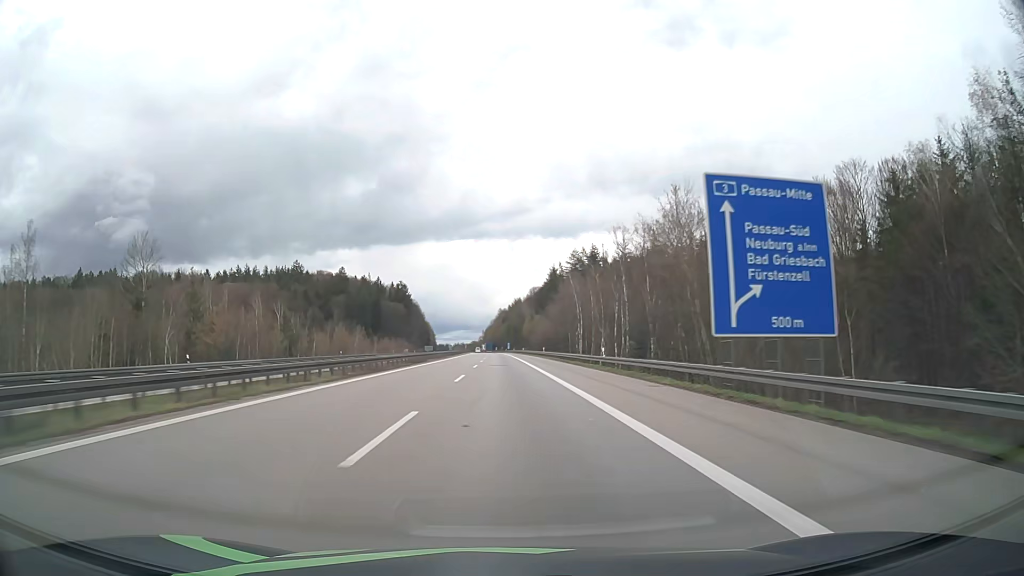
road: motorway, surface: asphalt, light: Day
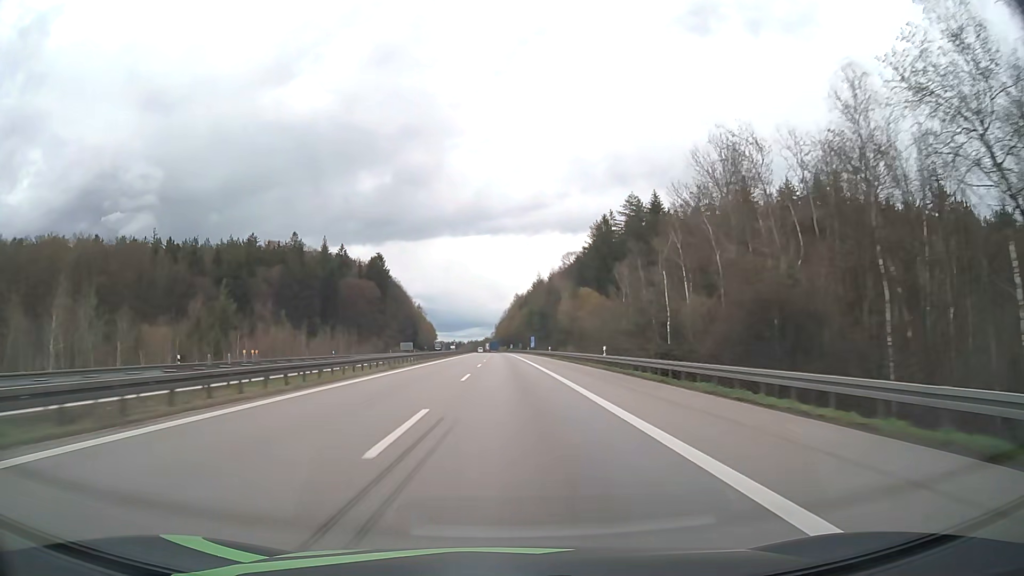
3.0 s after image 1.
(-1.5, +107.2) m; -1°
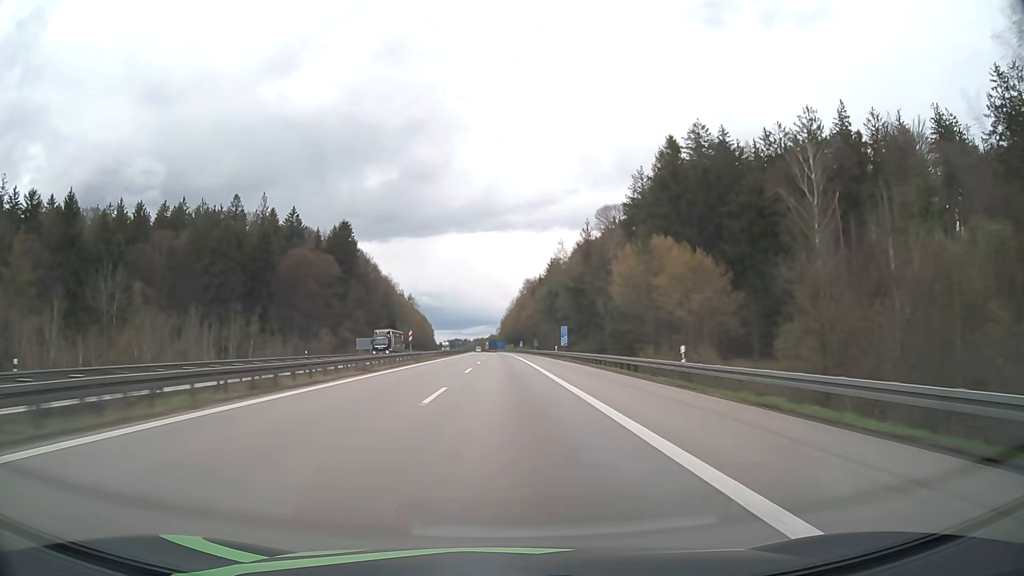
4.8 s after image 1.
(-0.3, +64.8) m; -1°
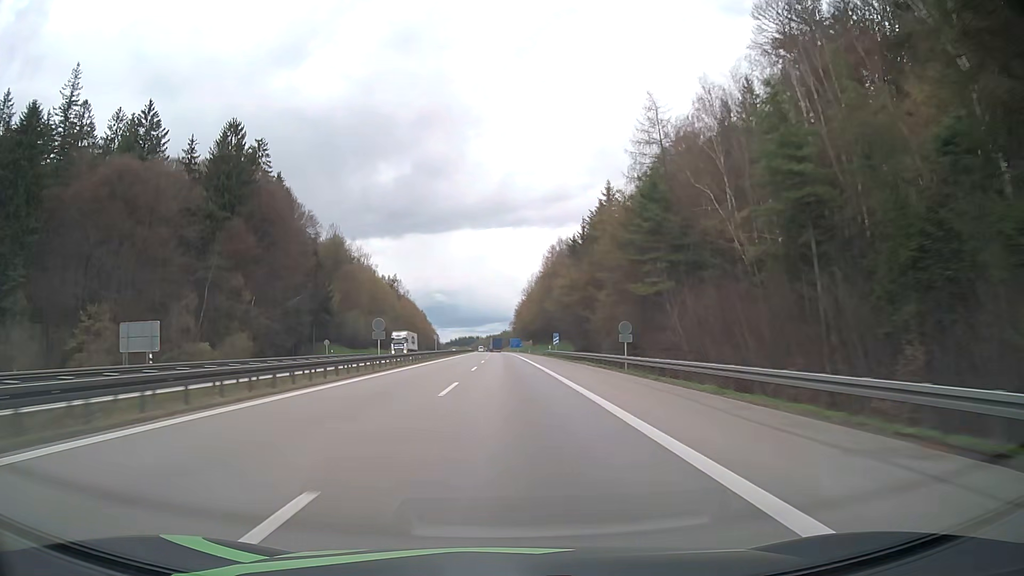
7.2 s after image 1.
(-0.9, +87.0) m; -1°
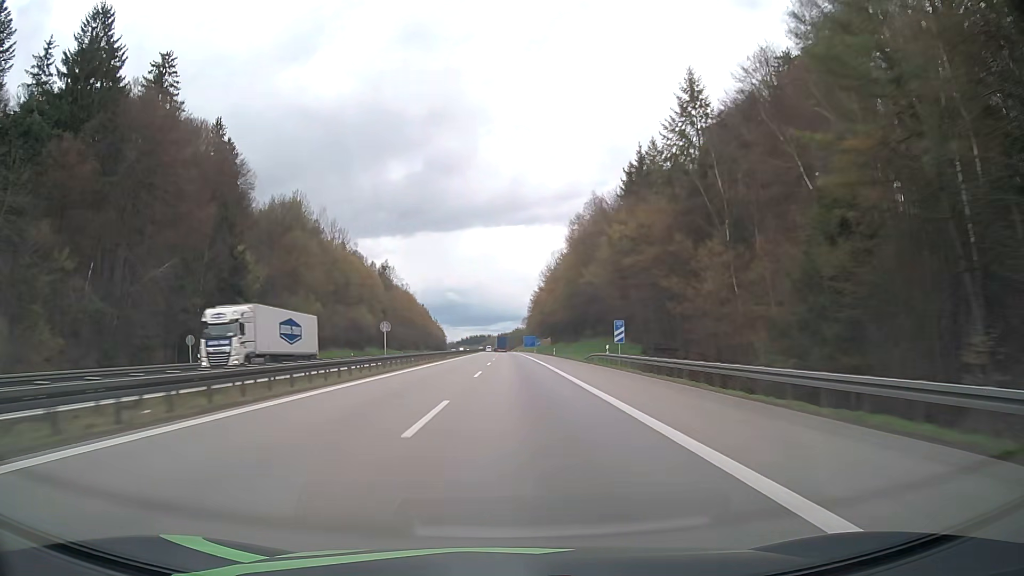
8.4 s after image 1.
(-0.3, +43.5) m; -1°
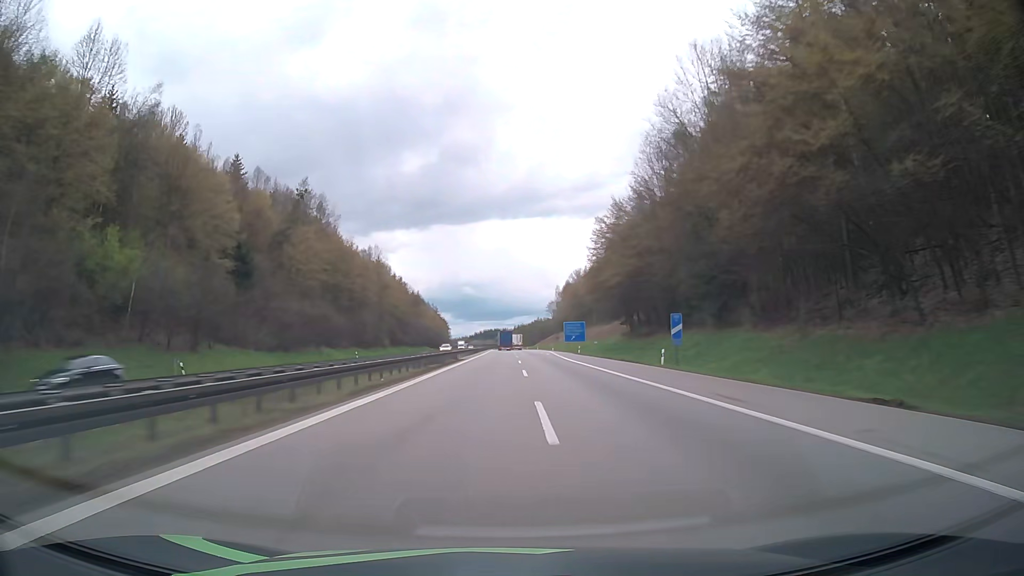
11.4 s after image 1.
(-2.2, +108.5) m; -1°
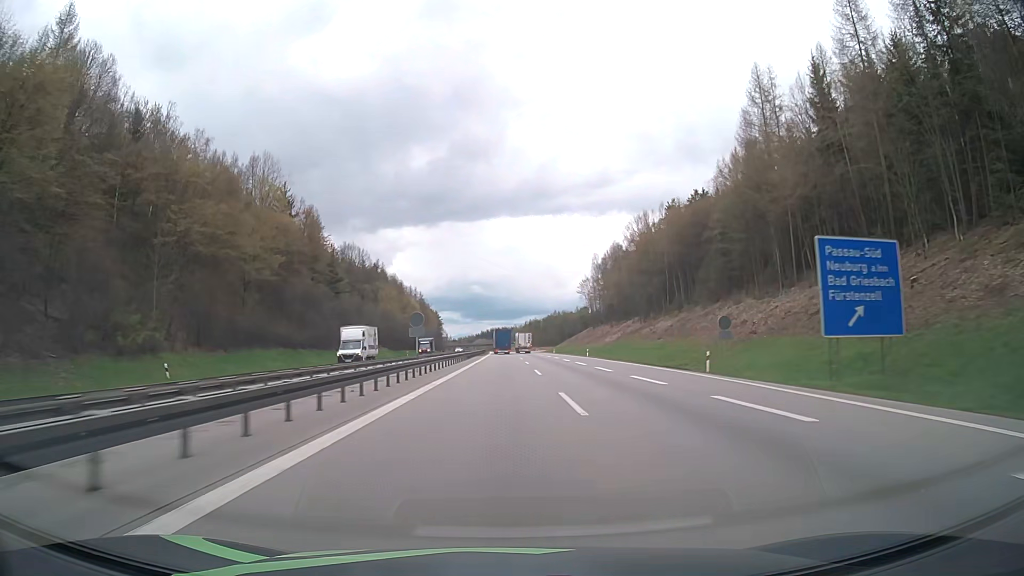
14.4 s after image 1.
(-0.6, +103.7) m; -1°
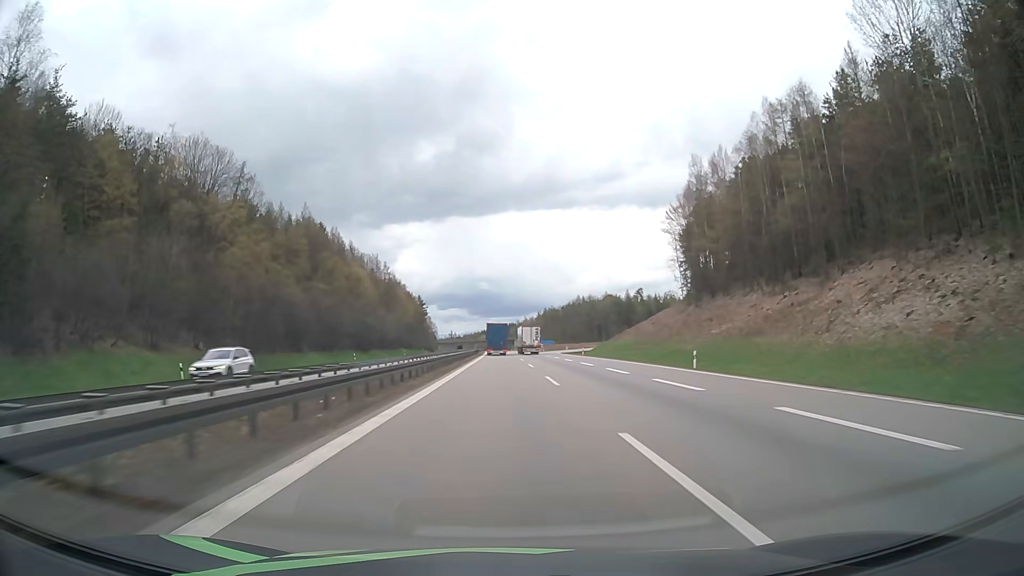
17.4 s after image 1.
(-0.5, +98.8) m; -1°
(0, +10) (0, +20) (0, +30) (0, +40) (0, +50) (0, +60) (0, +70) (-1, +80) (-1, +90) (-1, +100) m
